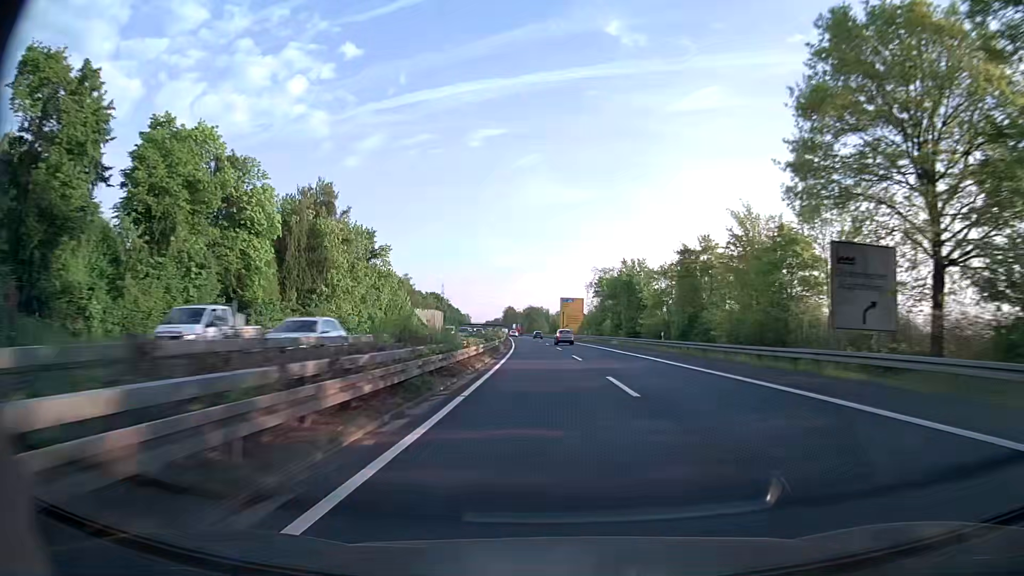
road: trunk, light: Day
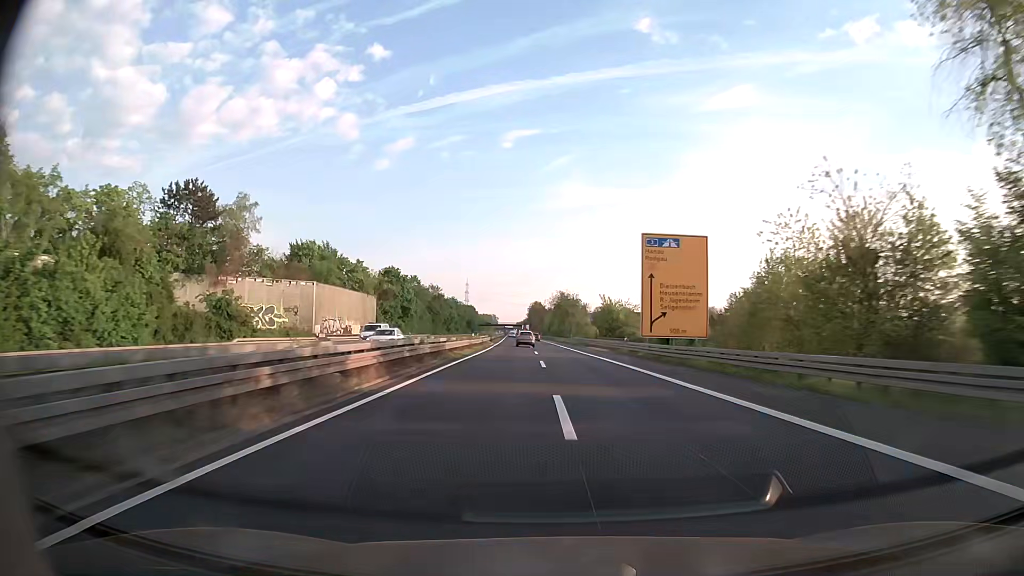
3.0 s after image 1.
(-2.8, +95.2) m; -3°
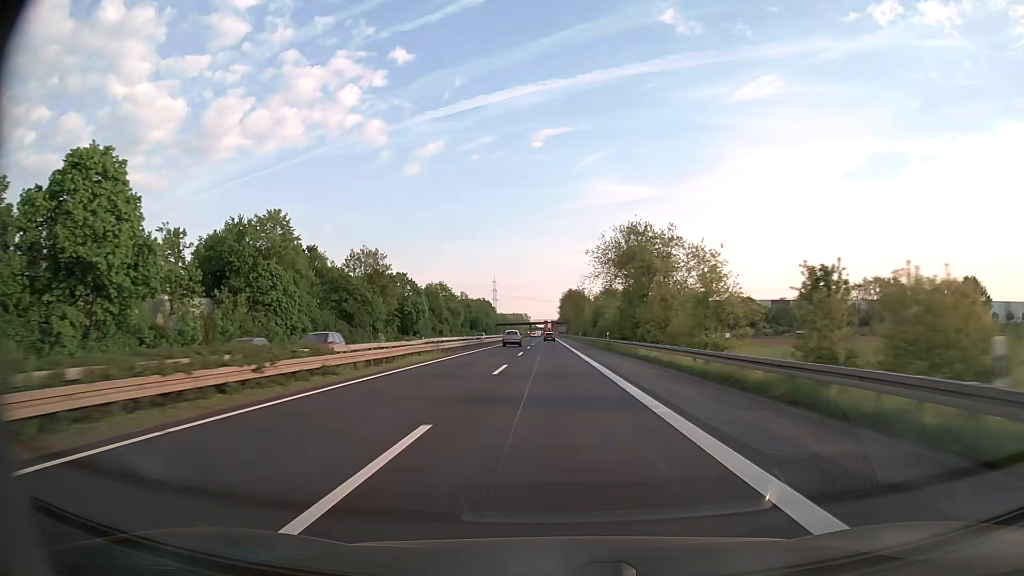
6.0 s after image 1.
(-2.1, +94.8) m; -3°
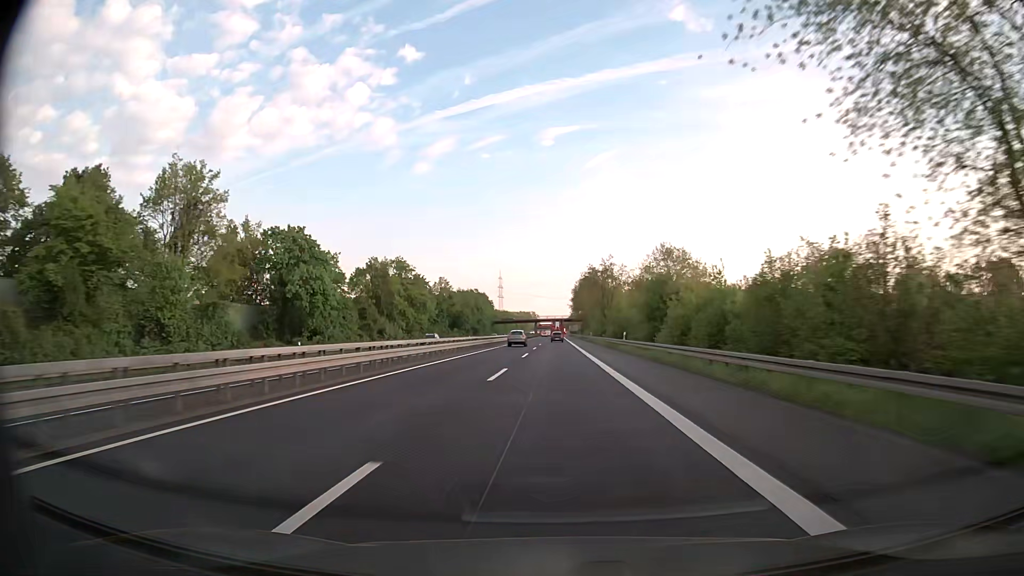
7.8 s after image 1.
(-0.6, +56.8) m; -1°
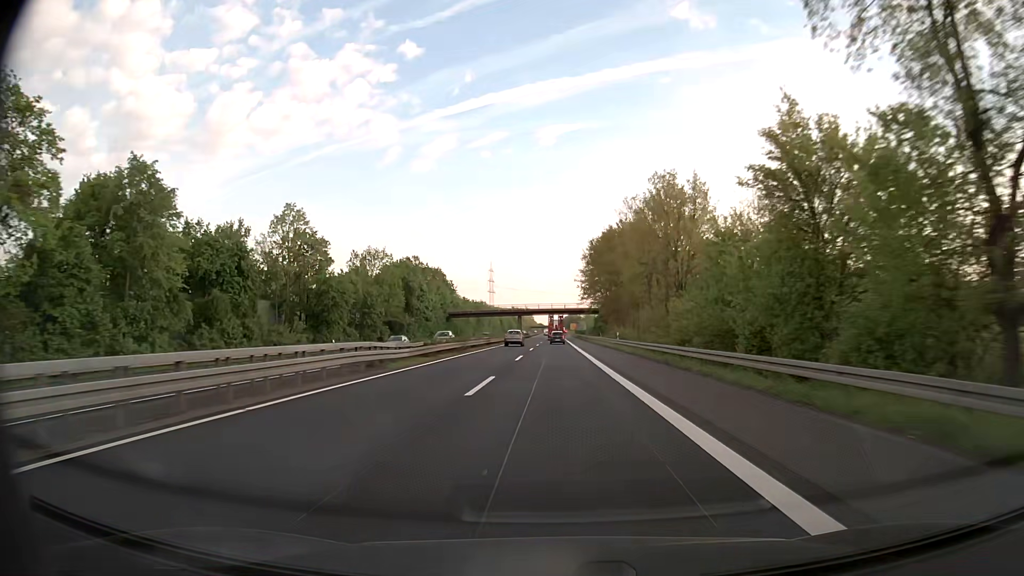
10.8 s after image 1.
(+0.2, +94.3) m; 0°
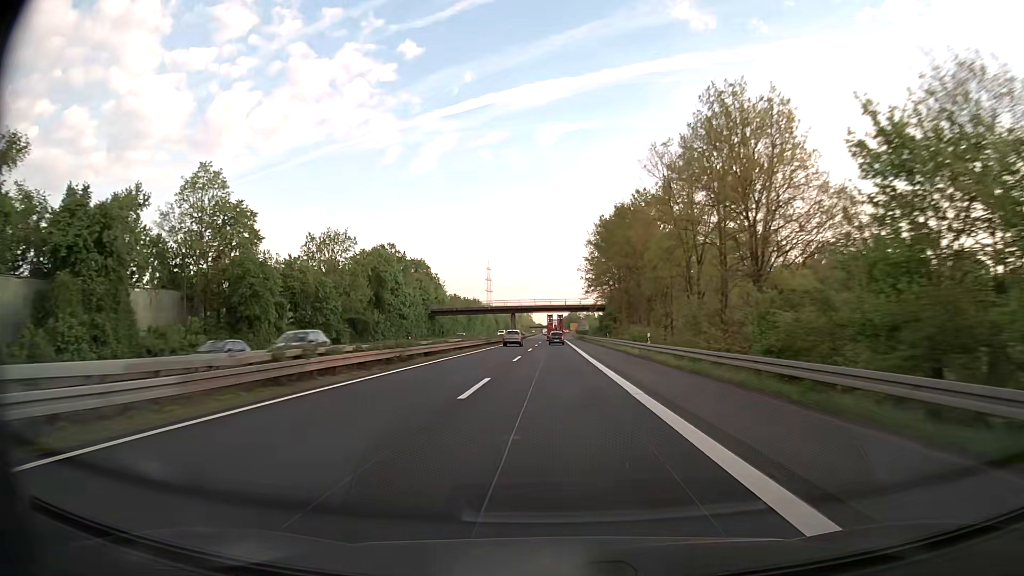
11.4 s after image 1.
(0.0, +18.8) m; 0°
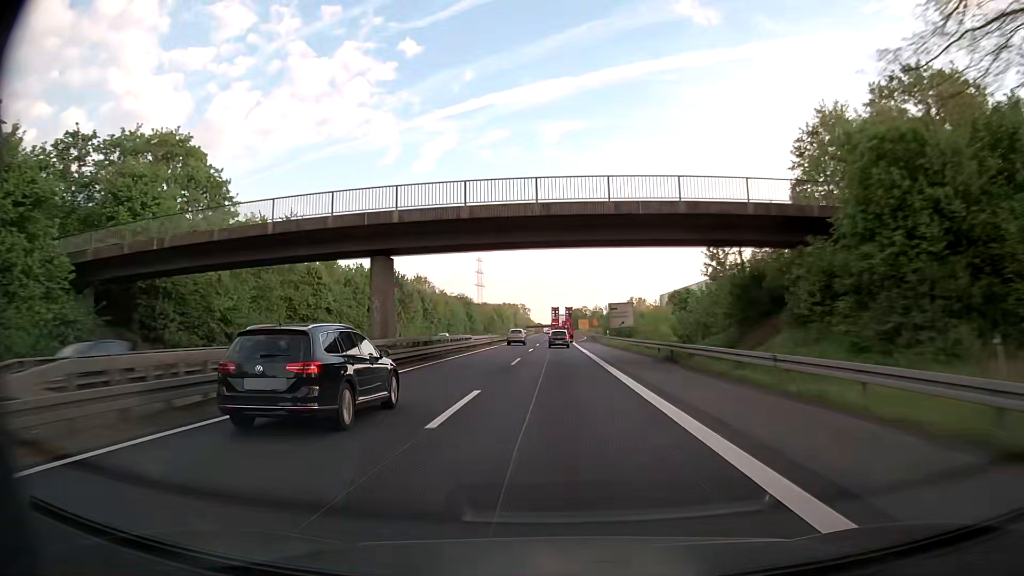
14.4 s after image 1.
(-0.2, +94.0) m; 0°
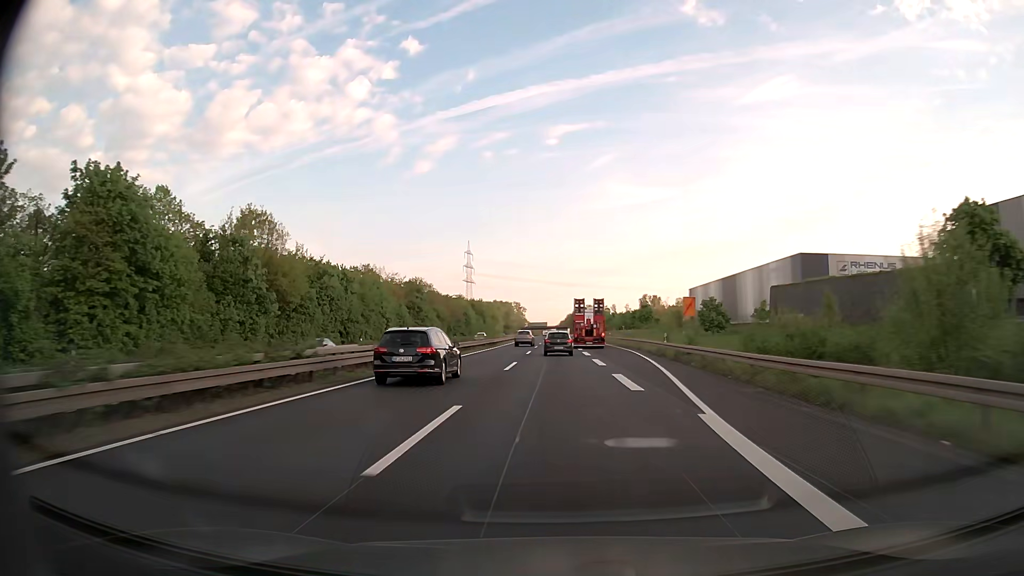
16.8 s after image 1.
(-0.1, +75.0) m; 0°
(0, +10) (0, +20) (0, +30) (0, +40) (0, +50) (0, +60) (0, +70) (-1, +80) (-1, +90) (-1, +100) m
